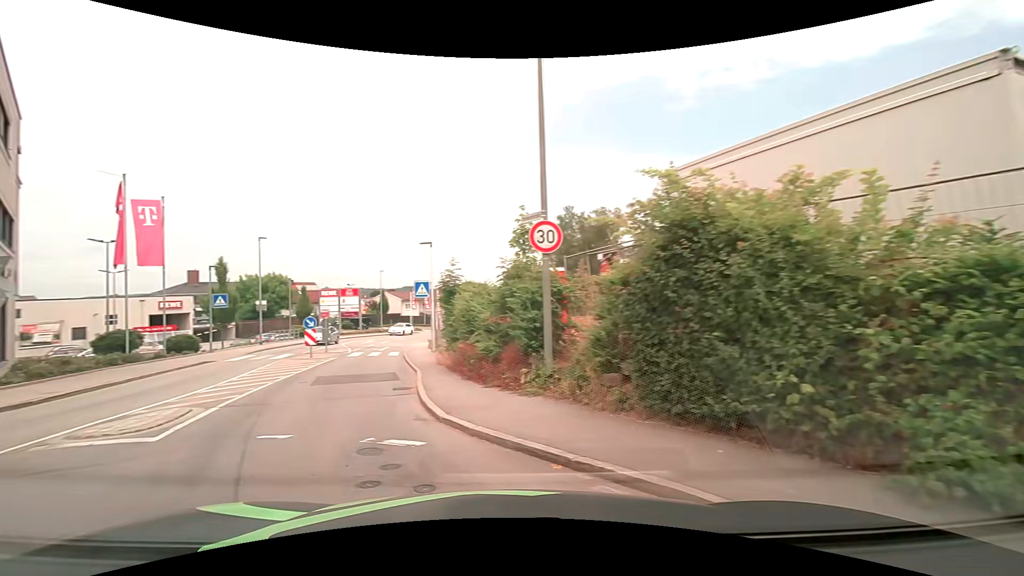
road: tertiary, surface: asphalt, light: Day
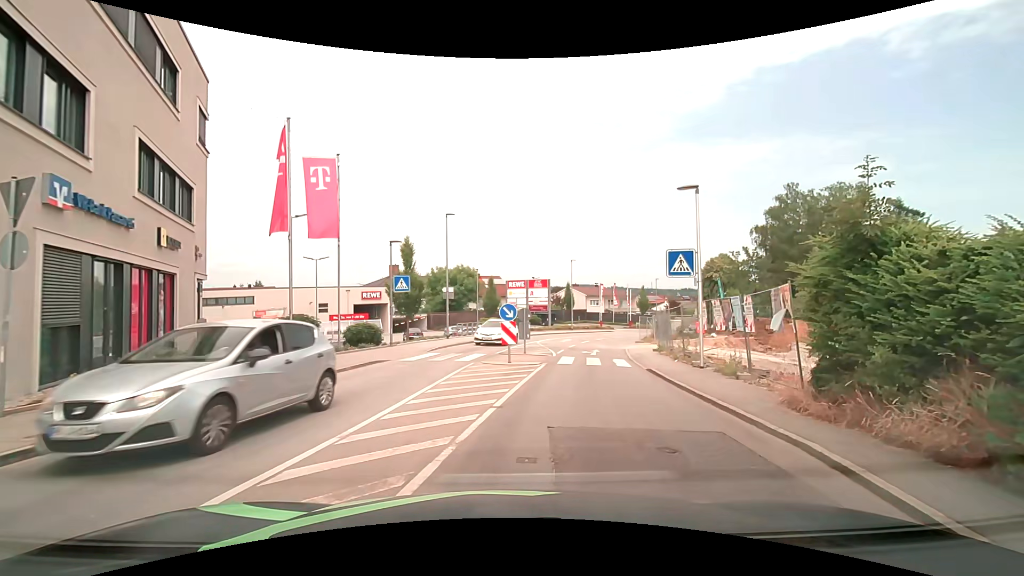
(-3.8, +8.8) m; -23°
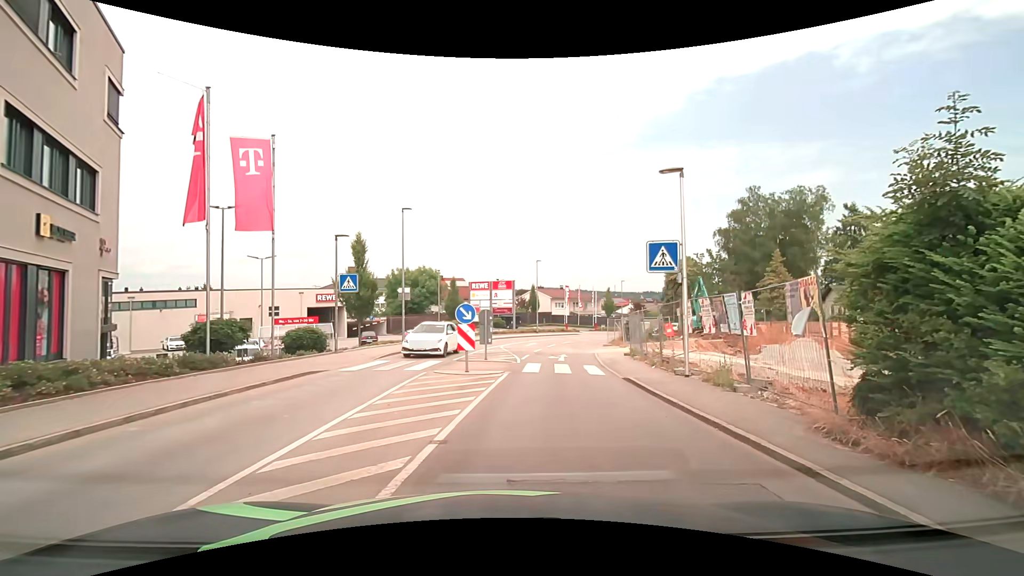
(+0.1, +2.2) m; +4°
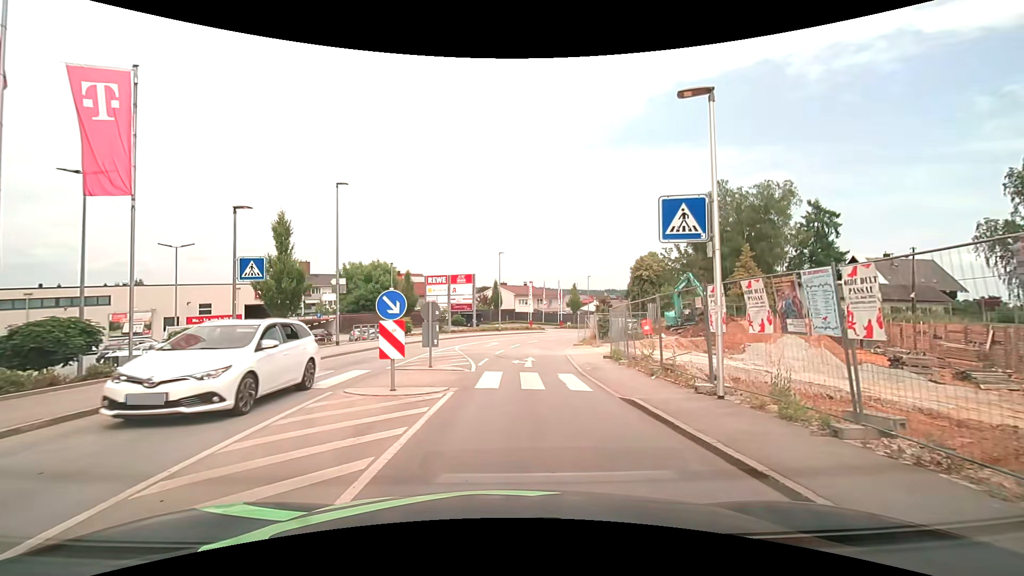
(+0.3, +4.5) m; +4°
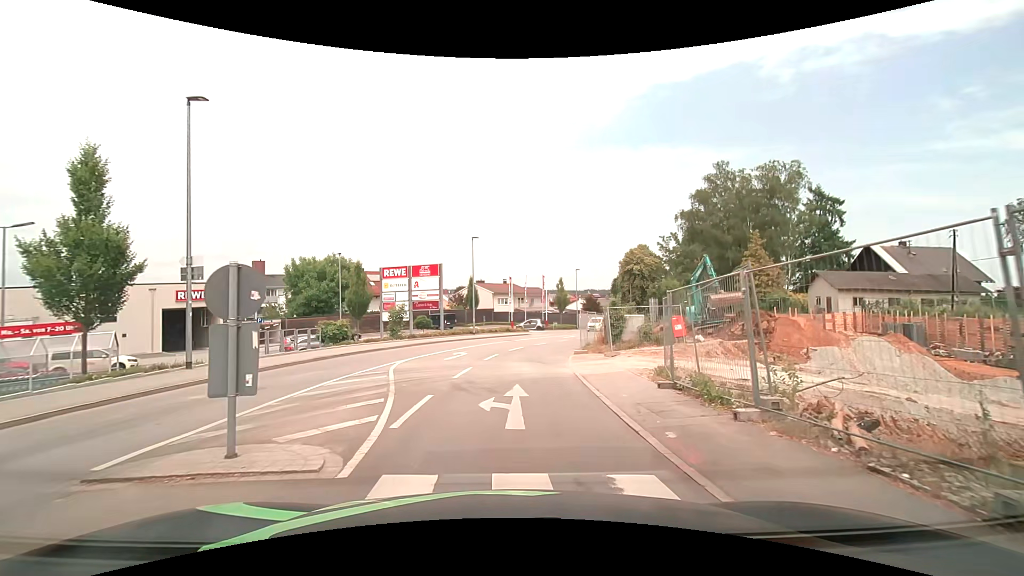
(+0.4, +9.7) m; +3°
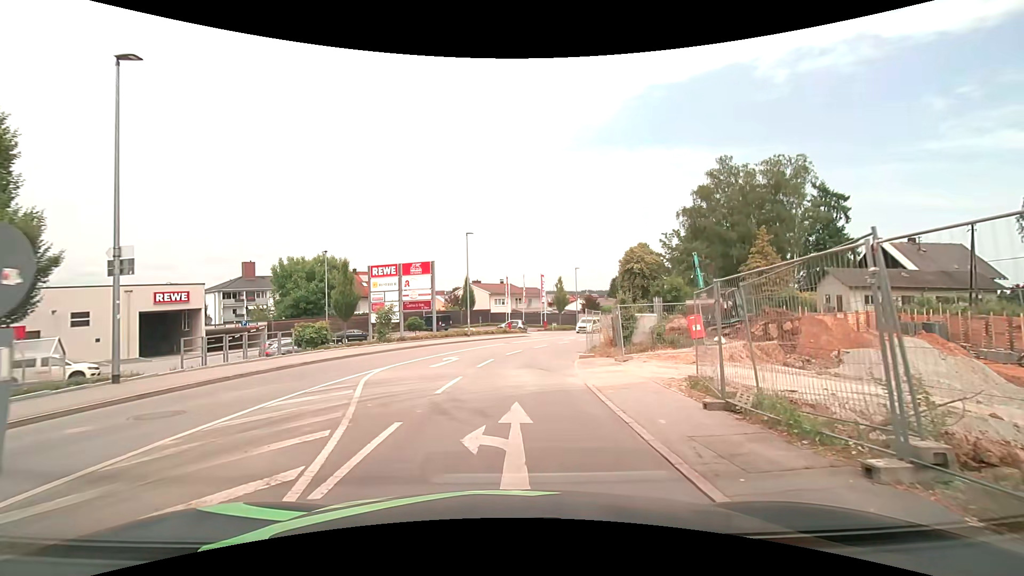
(0.0, +2.6) m; 0°
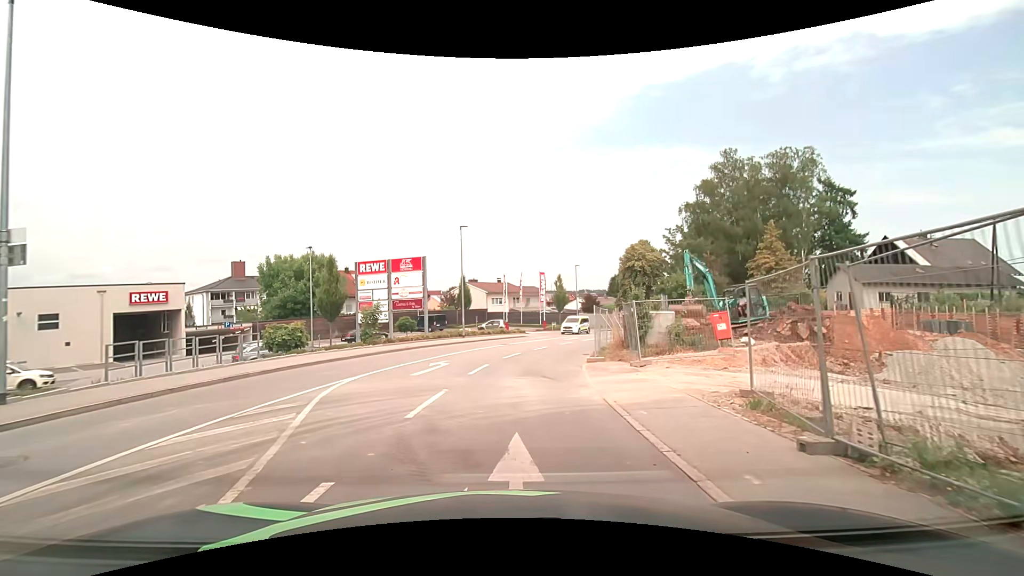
(0.0, +2.6) m; +1°
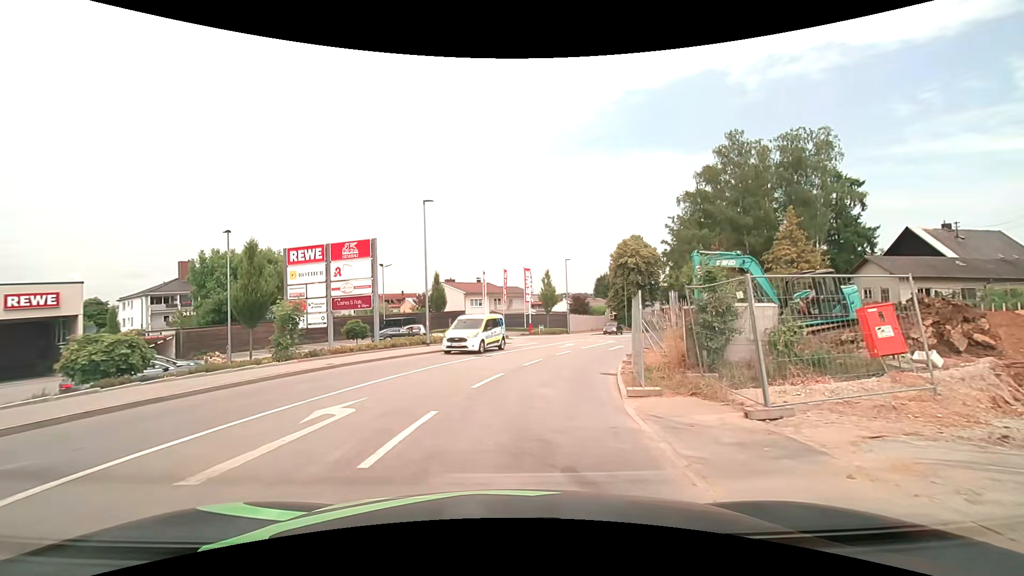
(0.0, +8.6) m; +2°
(0, +10) (+2, +20) (+5, +29) (+9, +39) (+12, +48) (+16, +57) (+20, +66) (+24, +76) (+28, +85) (+31, +94) m
